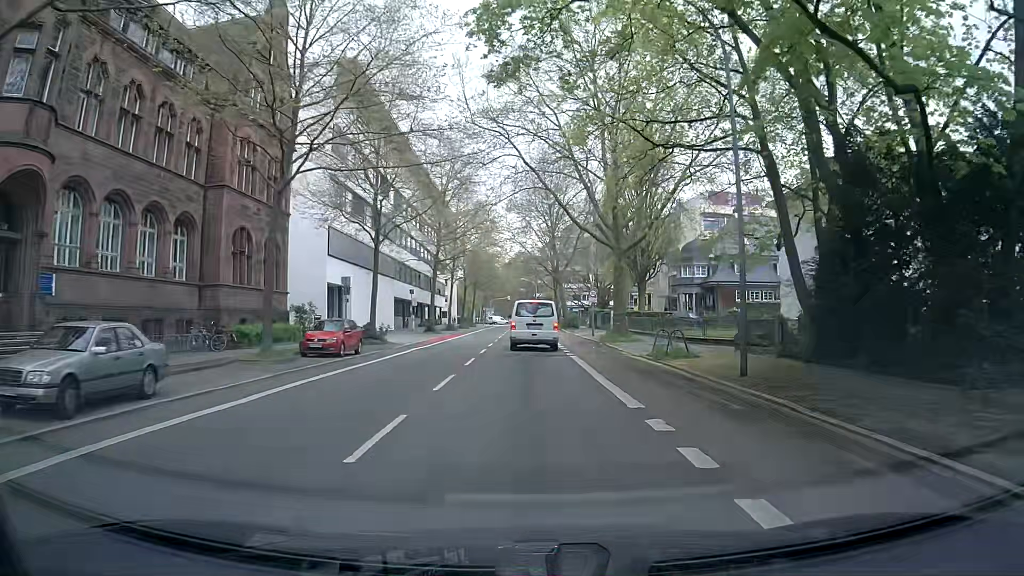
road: secondary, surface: asphalt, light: Day
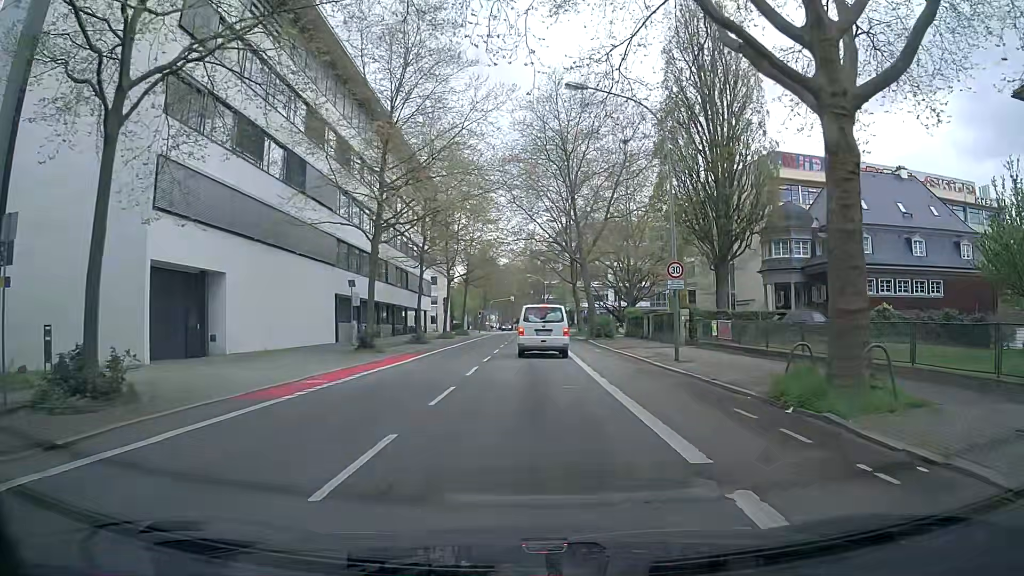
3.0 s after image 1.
(+0.4, +25.7) m; +1°
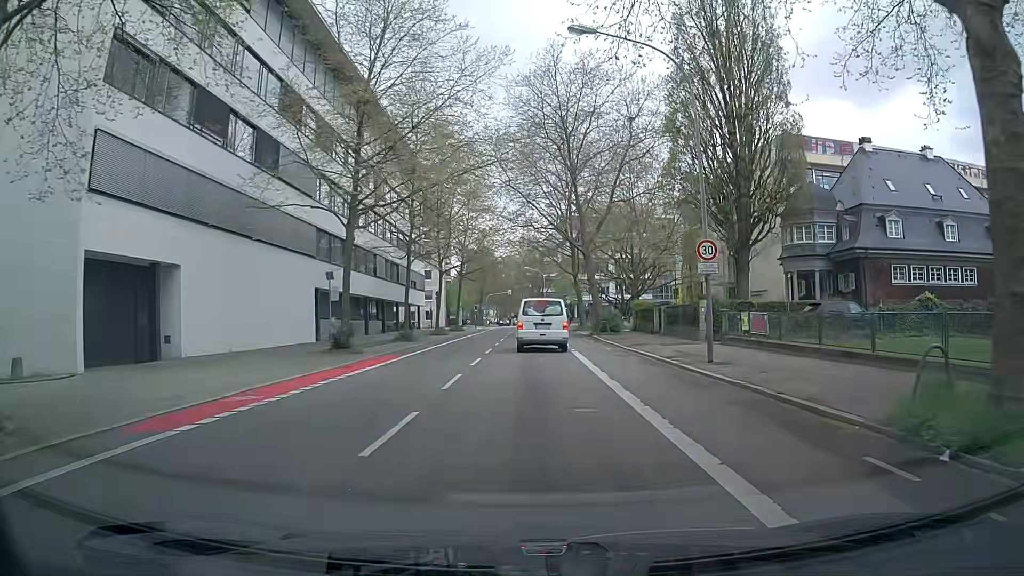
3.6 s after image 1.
(0.0, +4.4) m; +1°
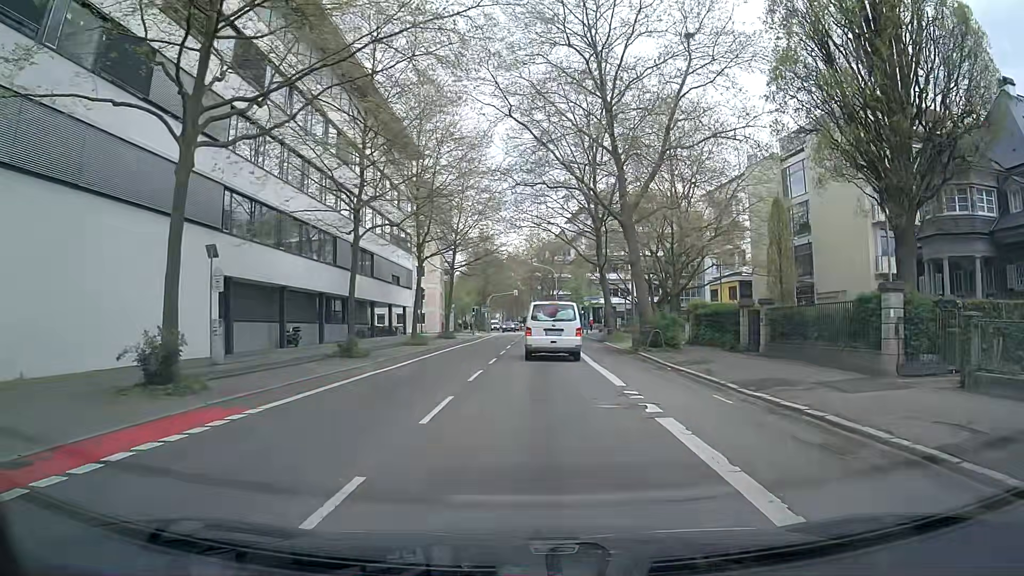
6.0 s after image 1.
(-0.3, +16.1) m; -3°
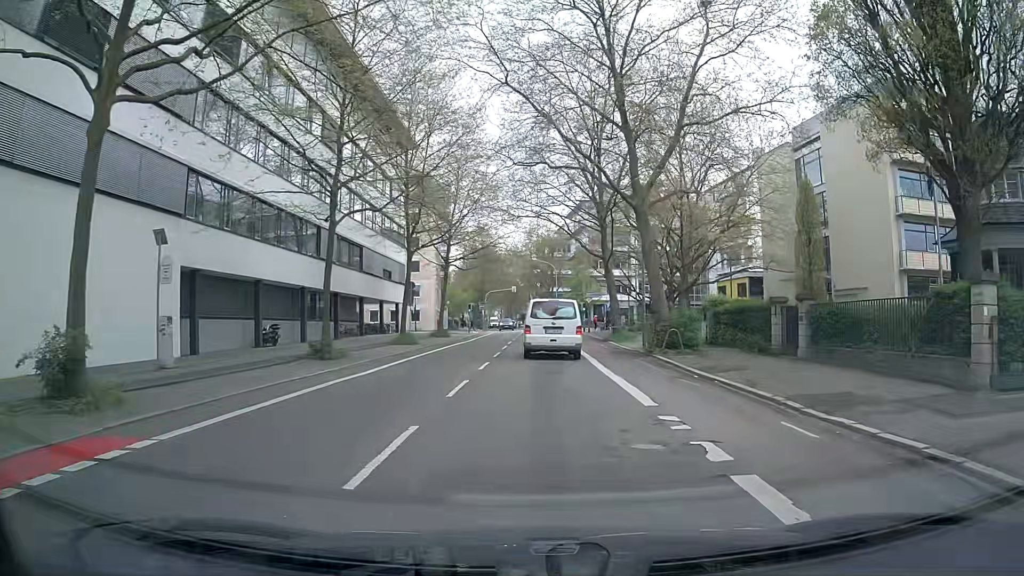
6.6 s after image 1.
(+0.1, +3.7) m; +2°
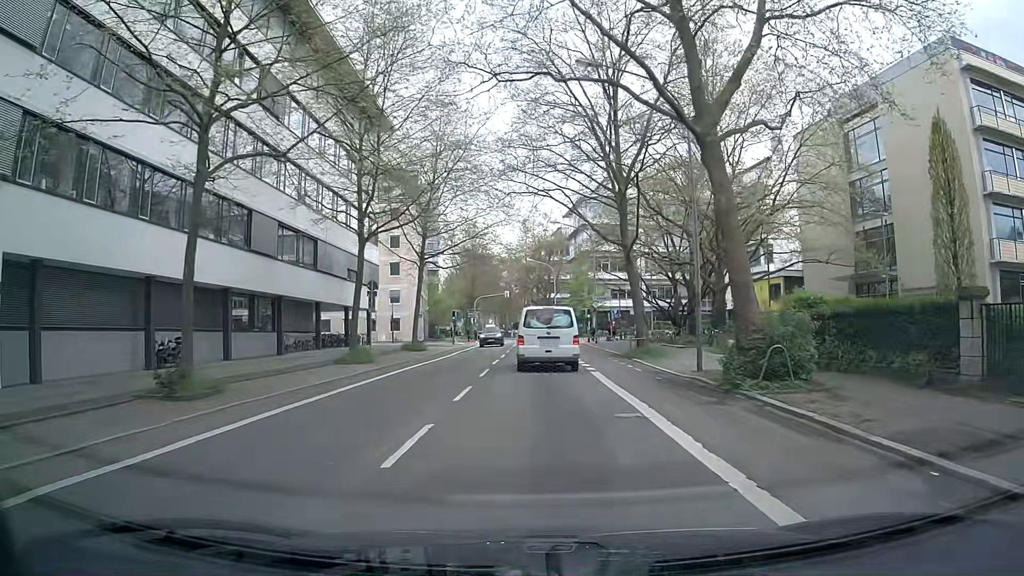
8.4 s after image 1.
(0.0, +11.3) m; 0°
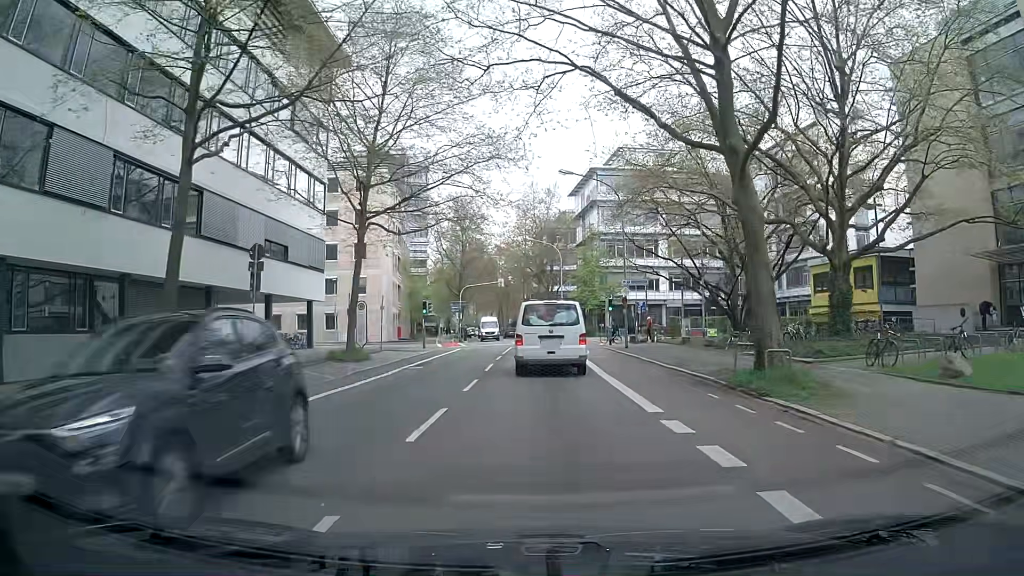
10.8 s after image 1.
(0.0, +17.2) m; -2°
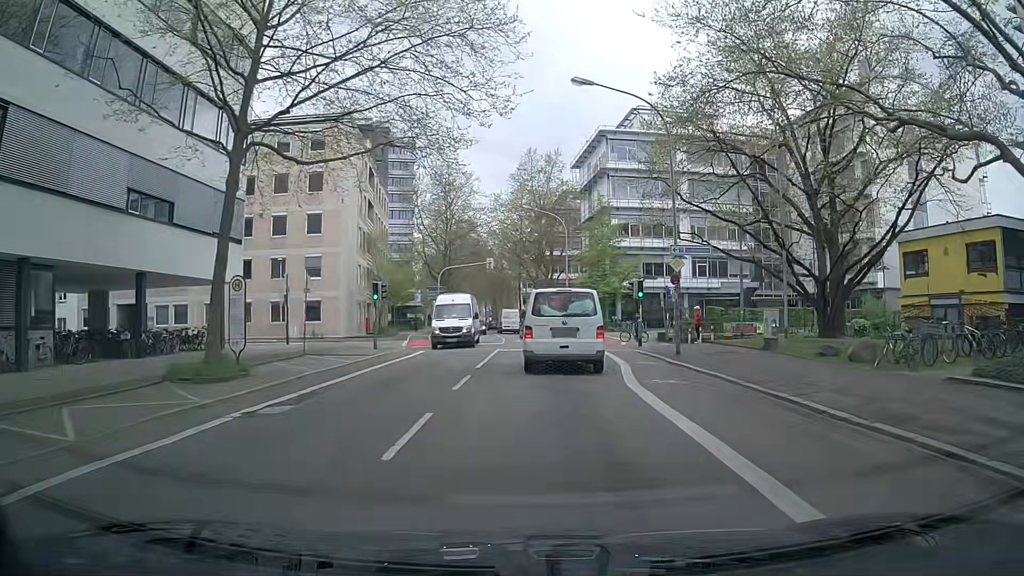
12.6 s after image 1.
(+0.5, +13.6) m; +2°
(0, +10) (0, +20) (+1, +30) (0, +40) (0, +50) (-1, +60) (-2, +70) (-4, +80) (-5, +90) (-6, +100) m
